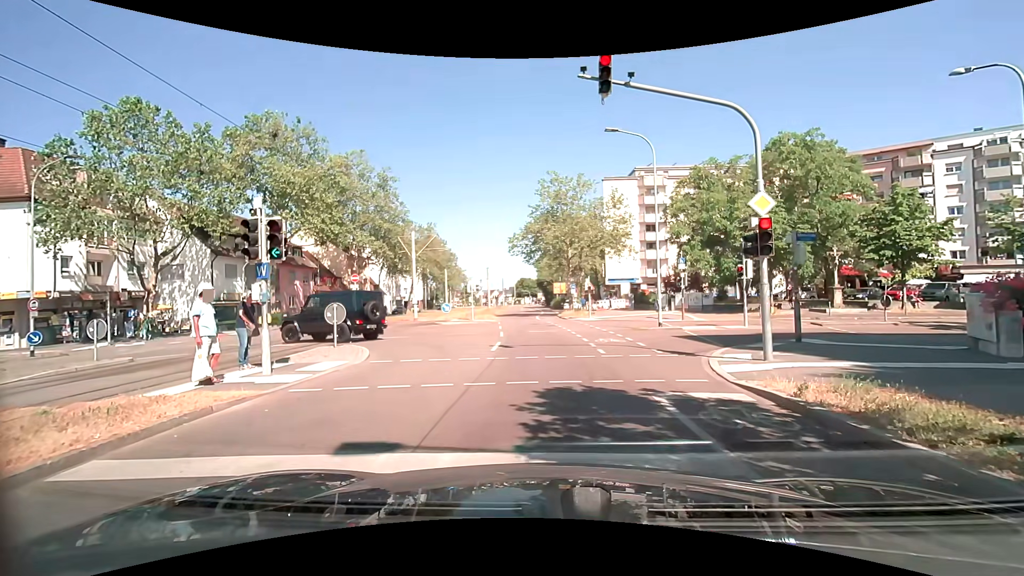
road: tertiary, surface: asphalt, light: Day
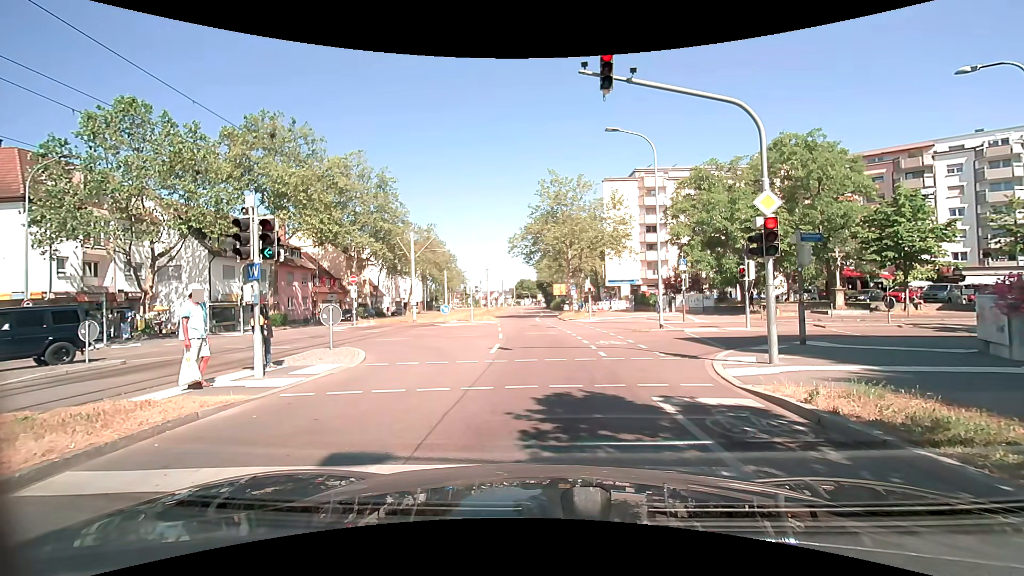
(0.0, +0.3) m; 0°
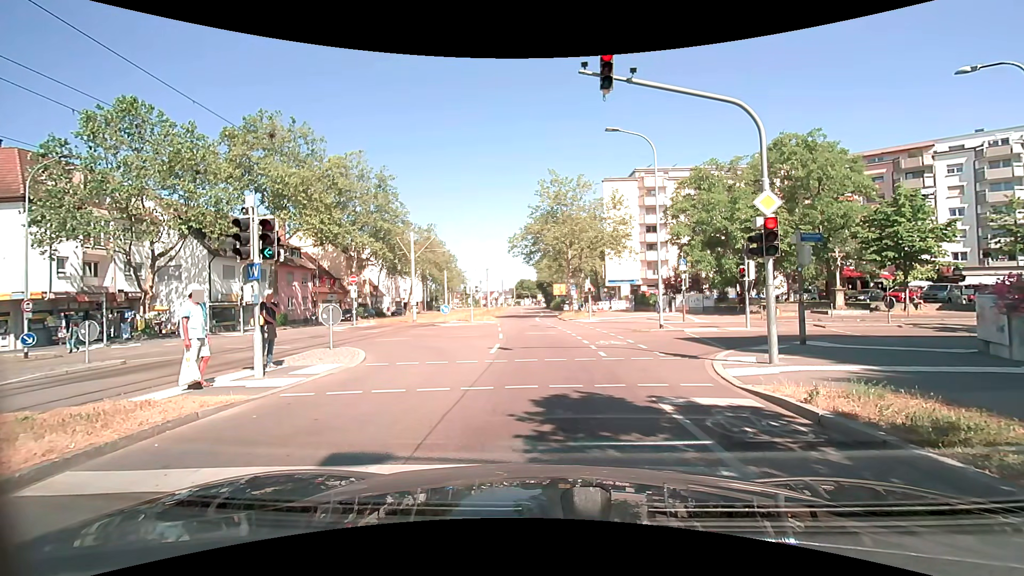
(0.0, 0.0) m; 0°
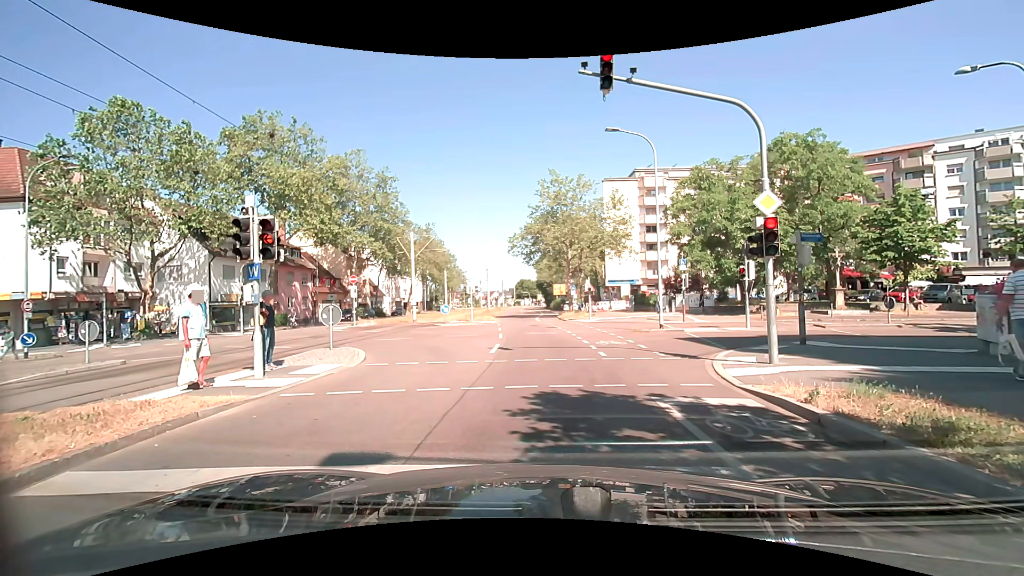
(0.0, 0.0) m; 0°
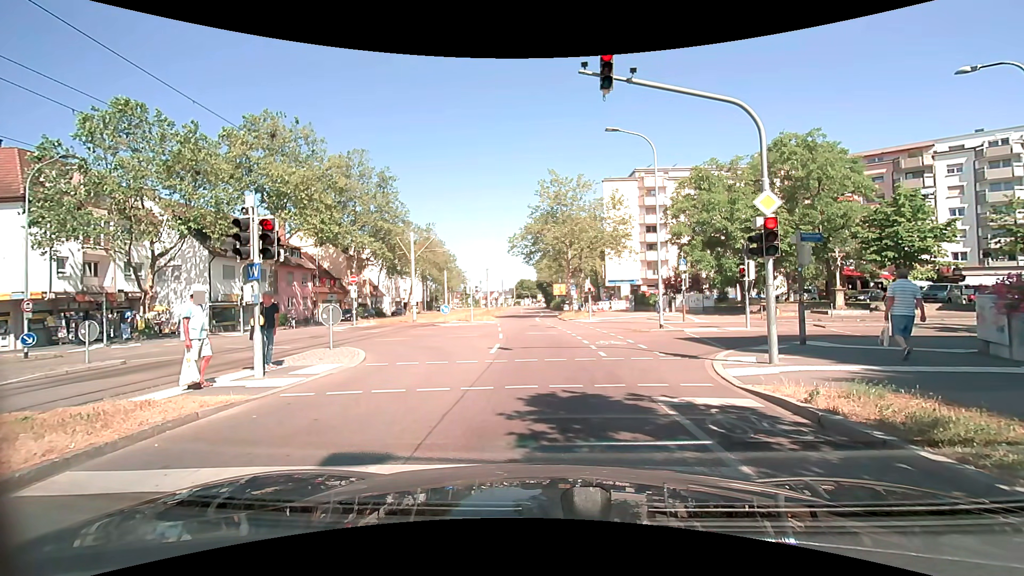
(0.0, 0.0) m; 0°
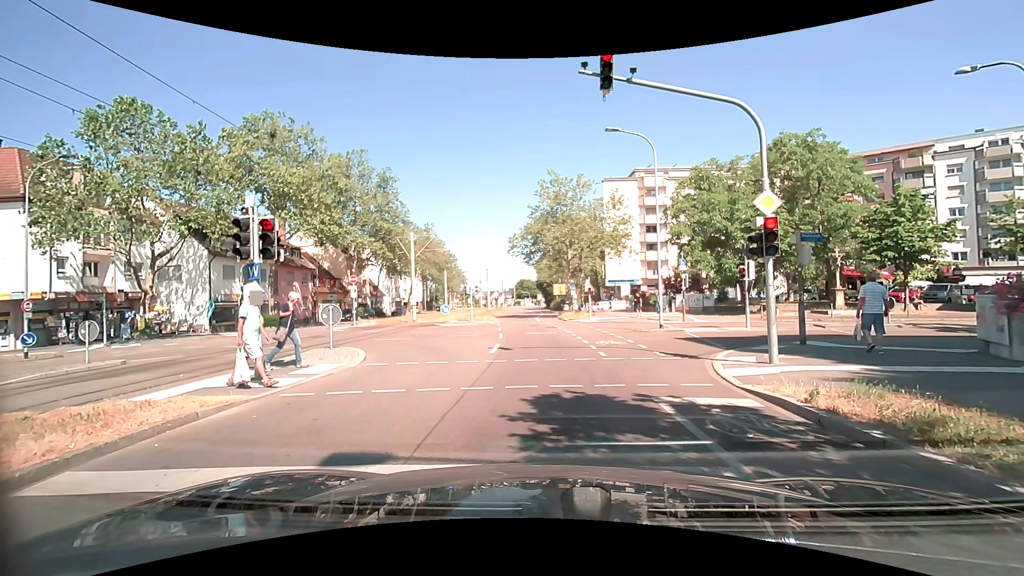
(0.0, 0.0) m; 0°
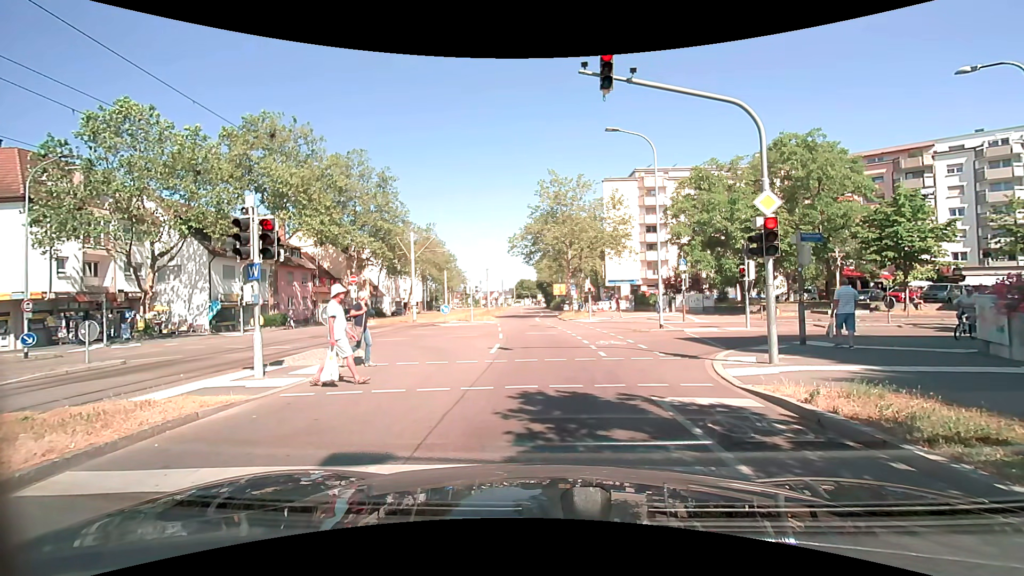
(0.0, 0.0) m; 0°
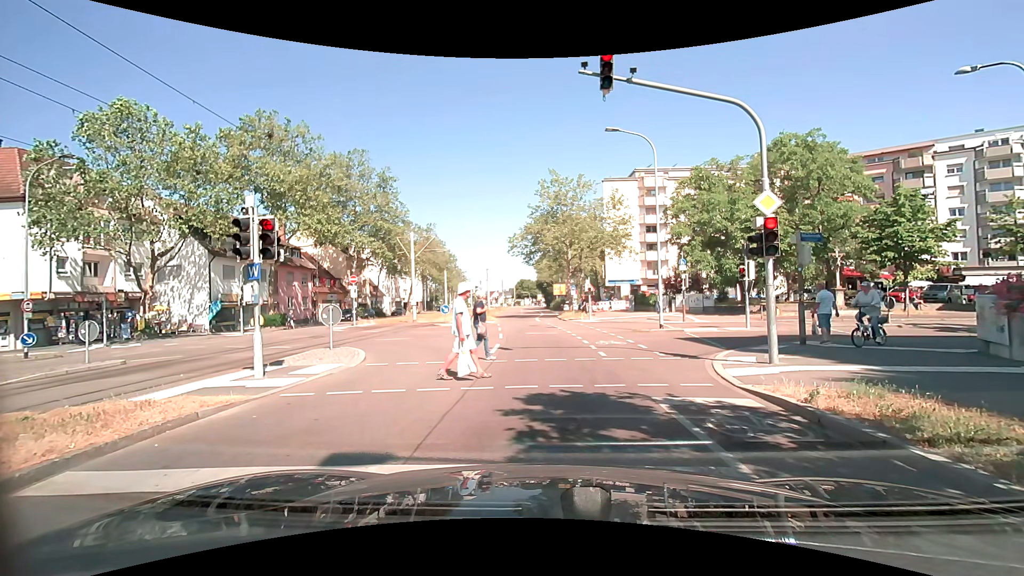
(0.0, 0.0) m; 0°
